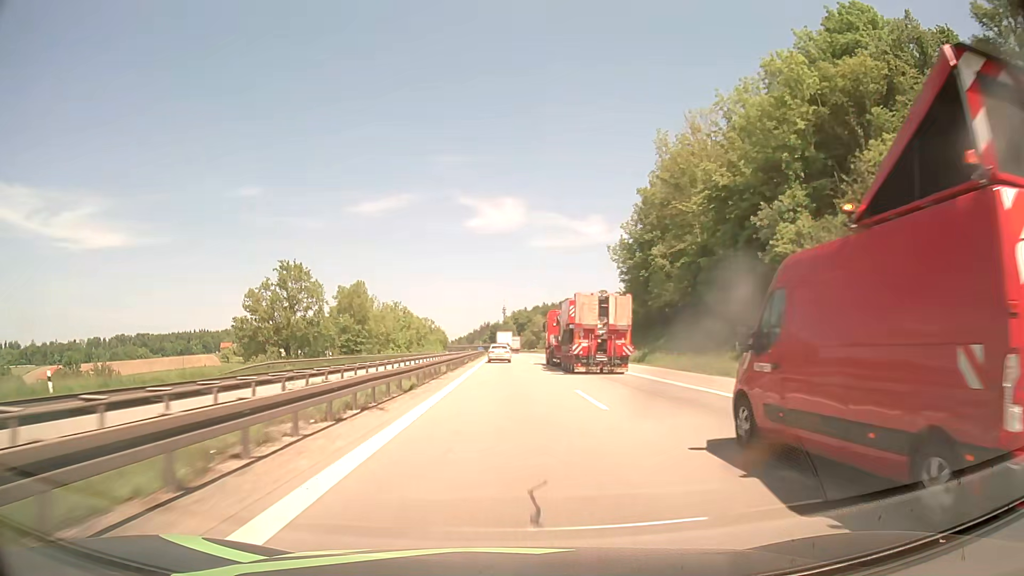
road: motorway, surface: asphalt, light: Day
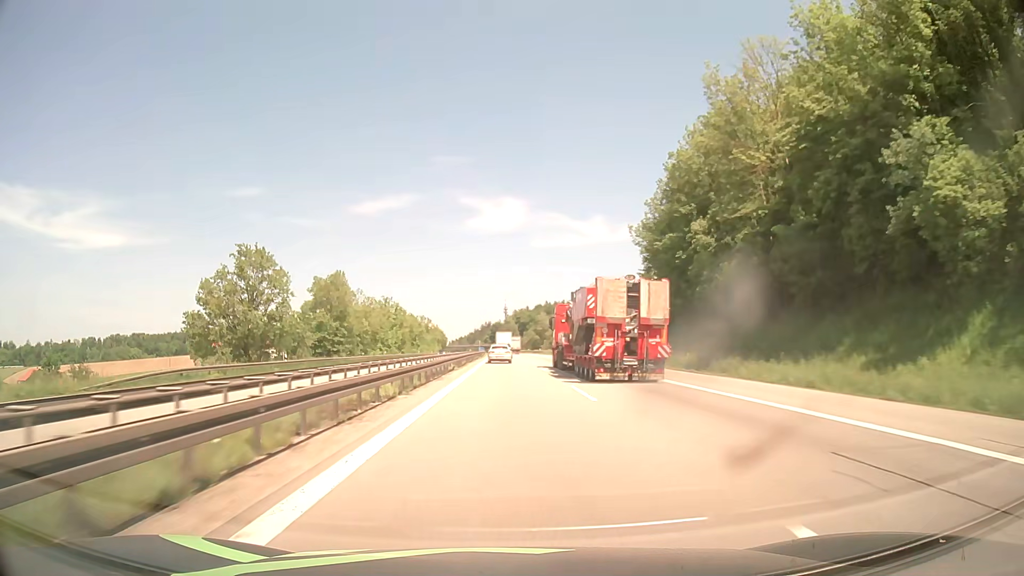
(0.0, +15.7) m; 0°
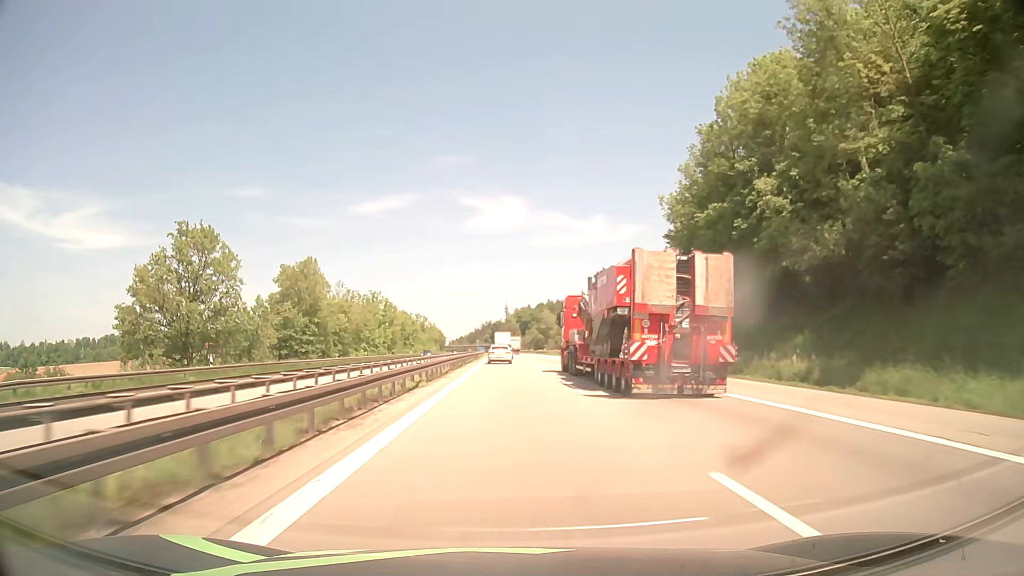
(0.0, +15.7) m; 0°
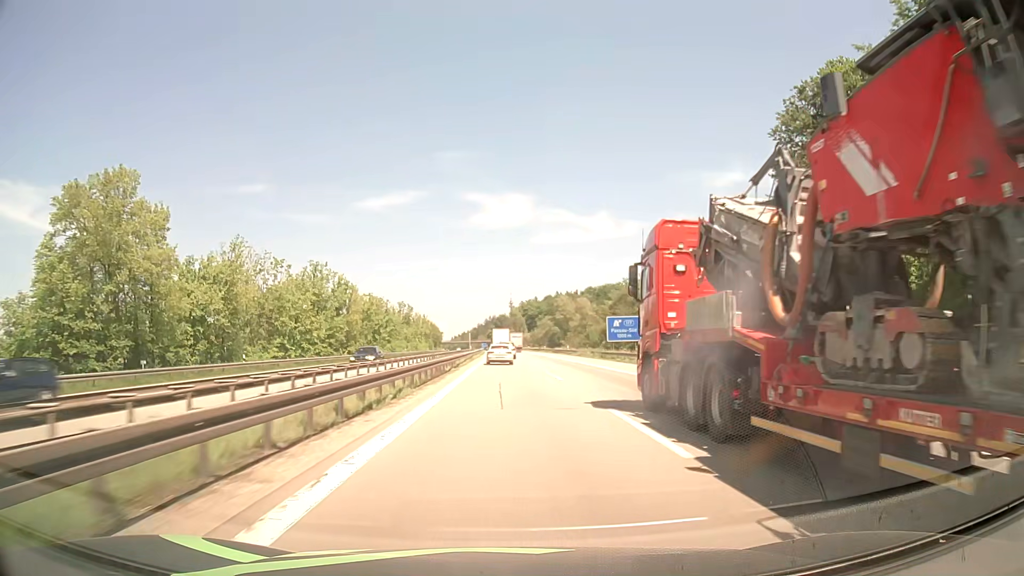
(0.0, +46.0) m; 0°
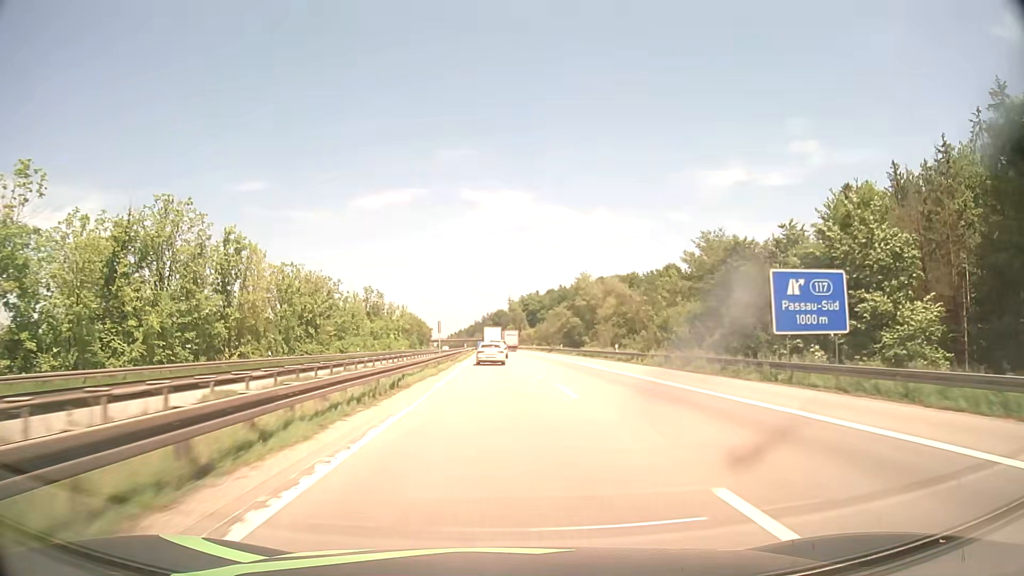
(0.0, +44.0) m; 0°
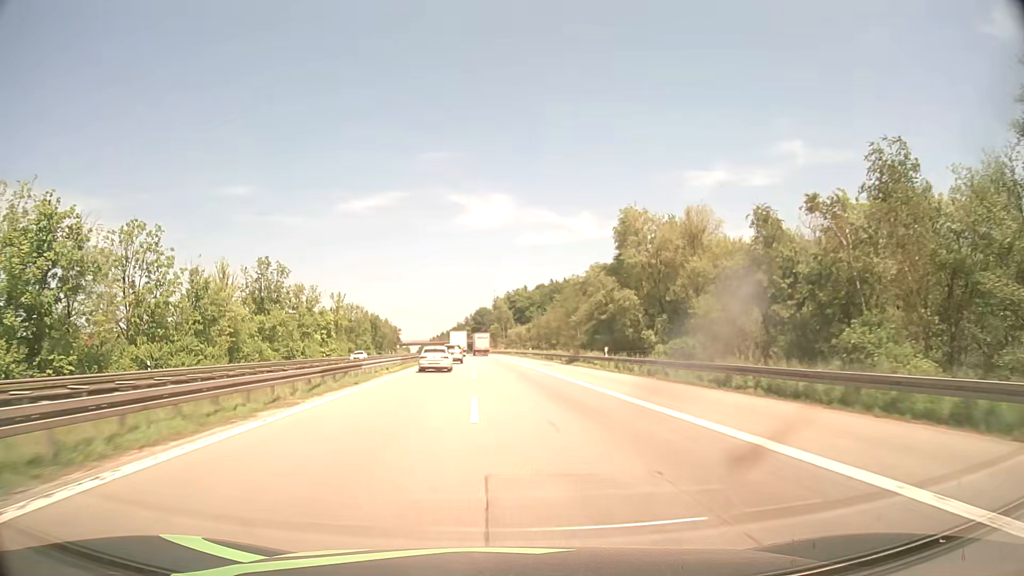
(+1.0, +55.6) m; +2°
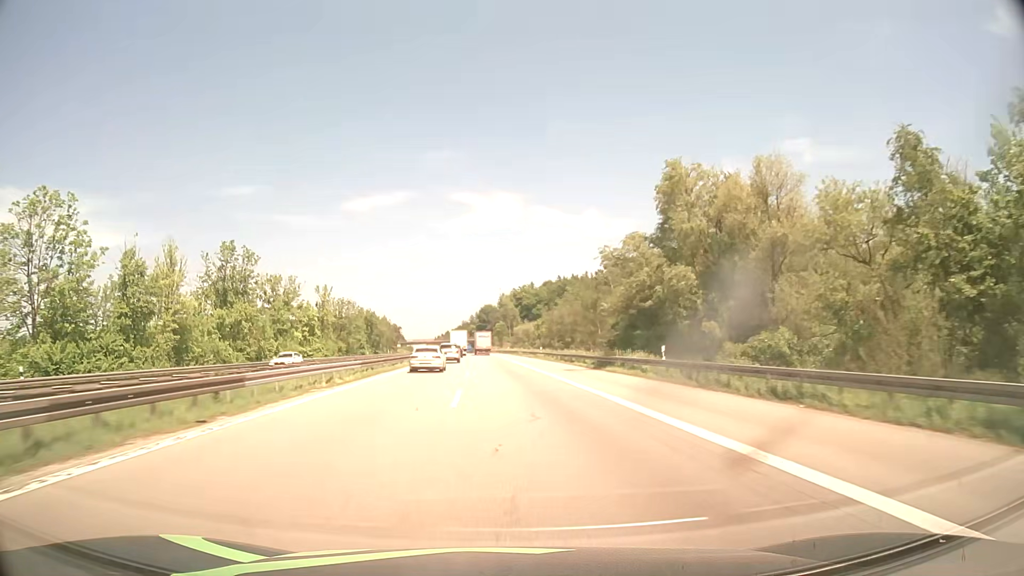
(-0.1, +14.1) m; -1°
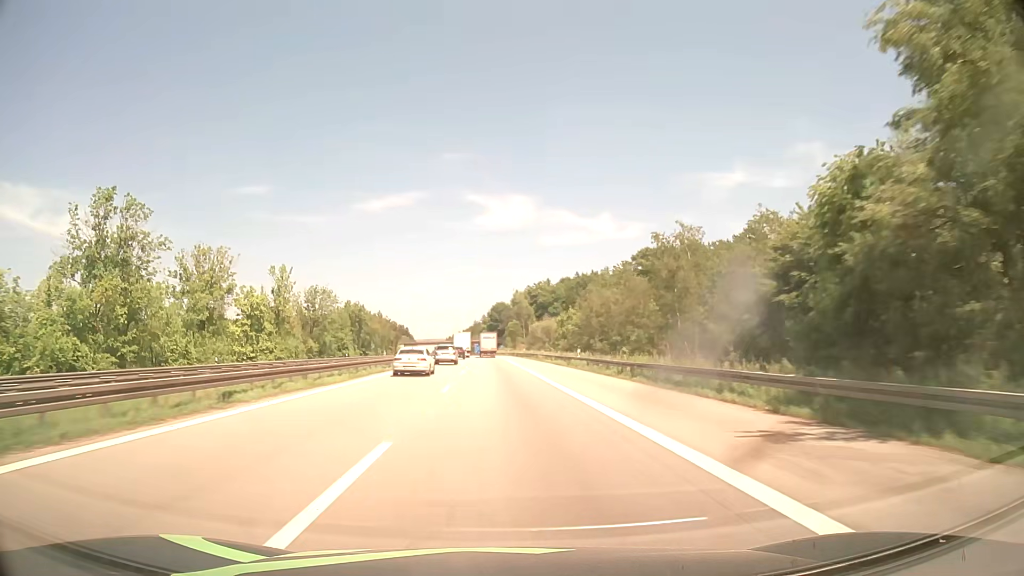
(-0.3, +28.9) m; -1°
(0, +10) (0, +20) (0, +30) (0, +40) (-1, +50) (-1, +60) (-1, +70) (-2, +80) (-2, +90) (-2, +100) m
